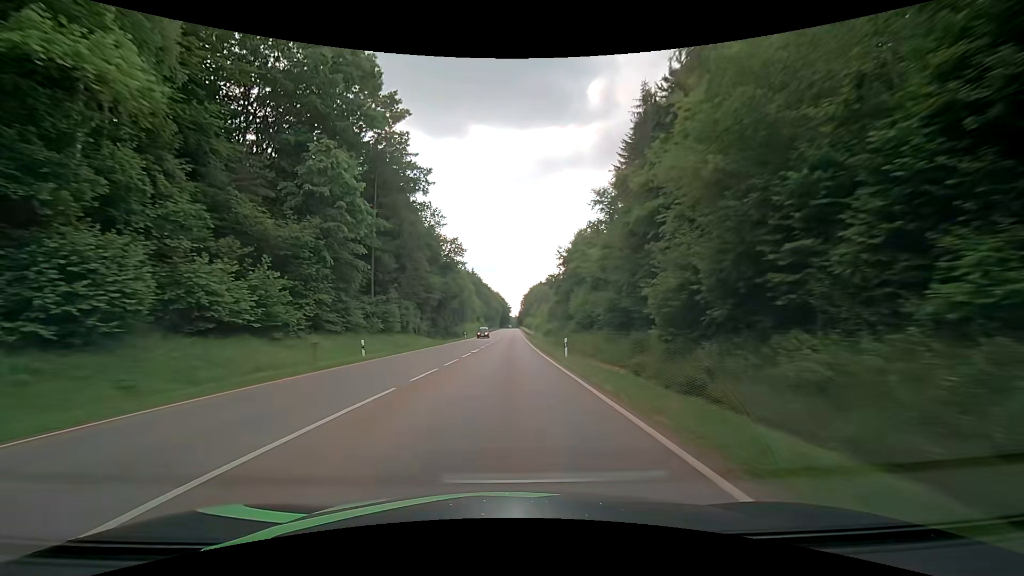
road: secondary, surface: asphalt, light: Day
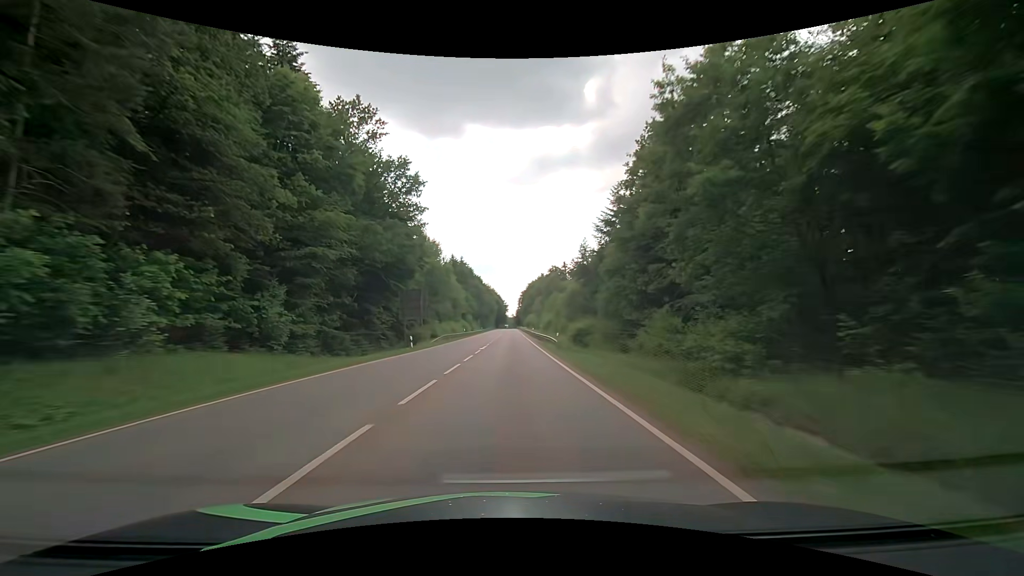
(0.0, +40.5) m; 0°
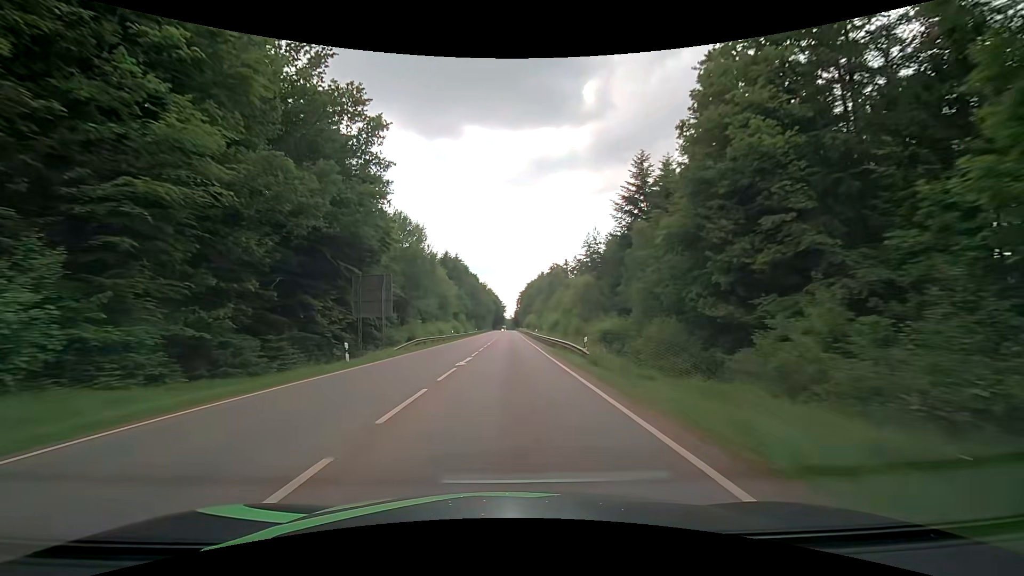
(0.0, +13.7) m; 0°
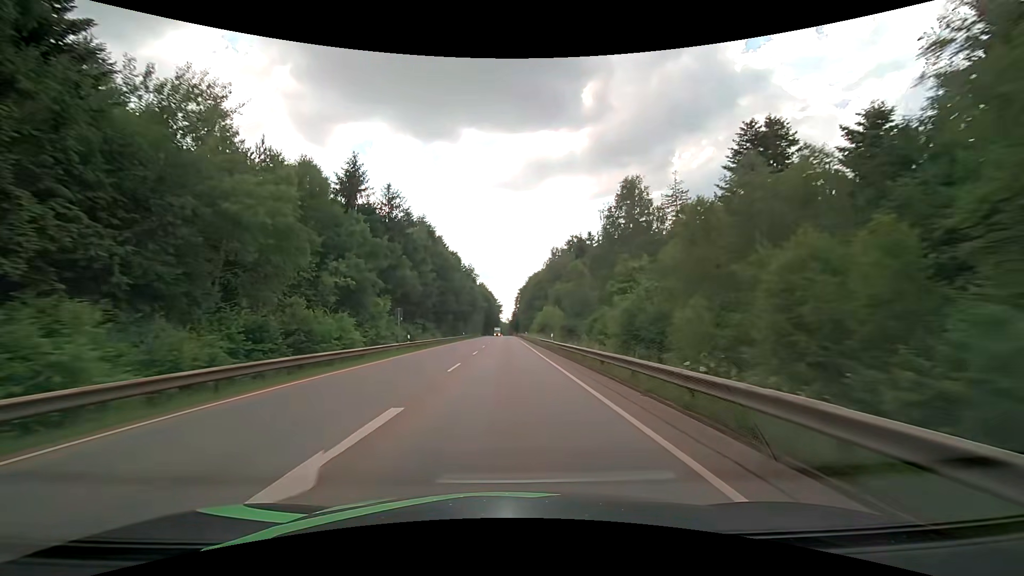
(+0.3, +69.3) m; 0°
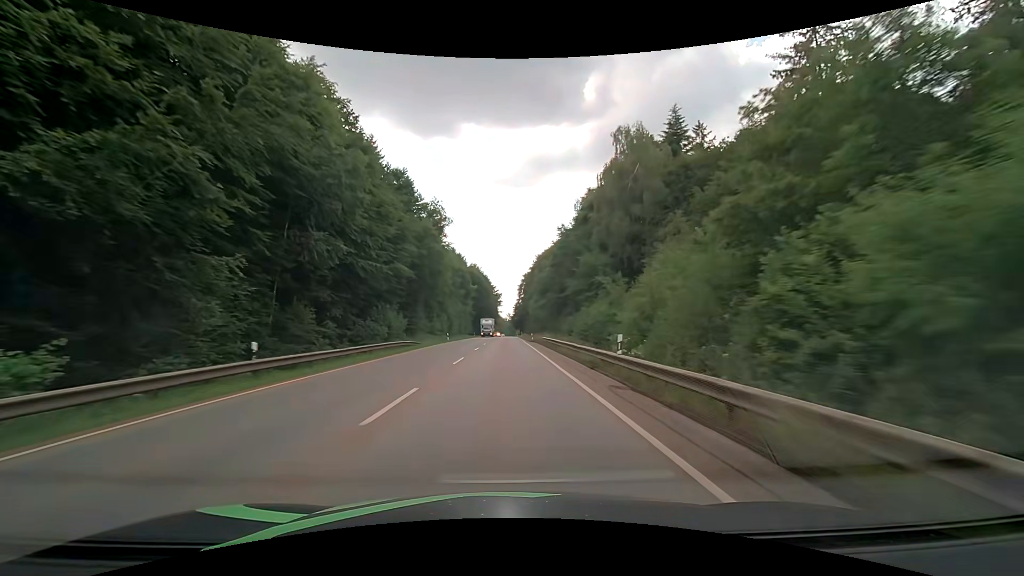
(+0.2, +70.2) m; 0°
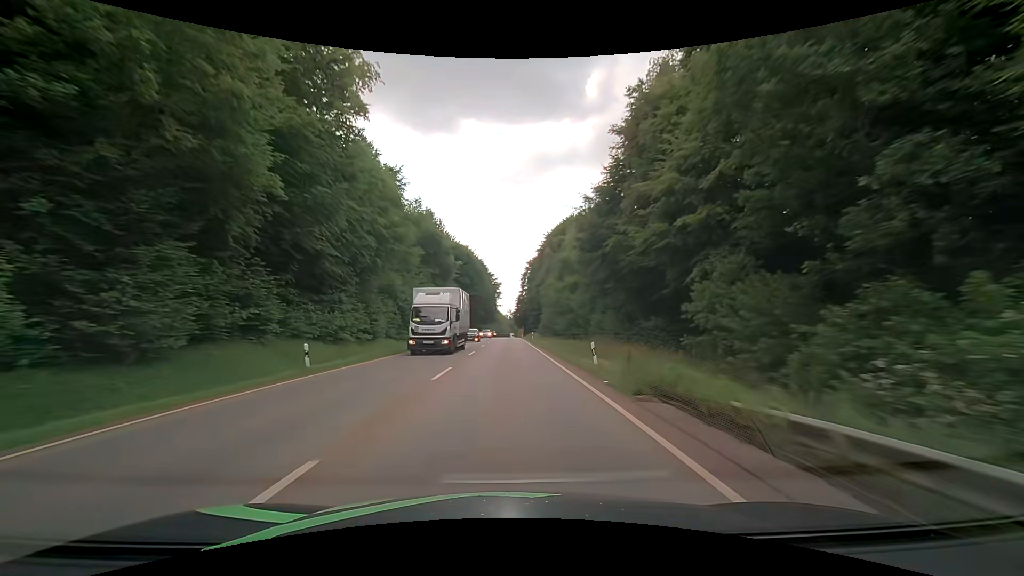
(+0.1, +42.3) m; 0°
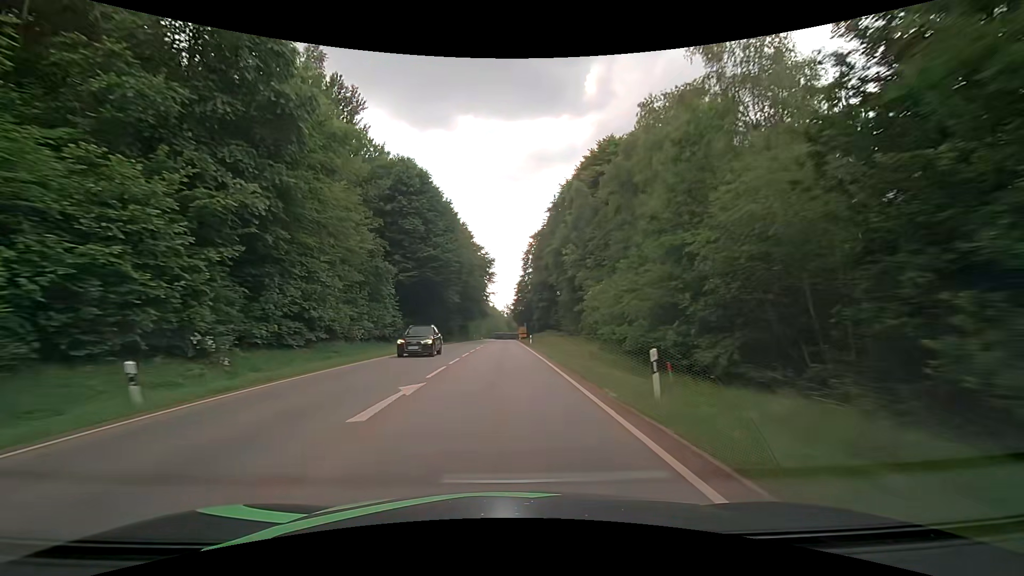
(+0.2, +53.8) m; 0°
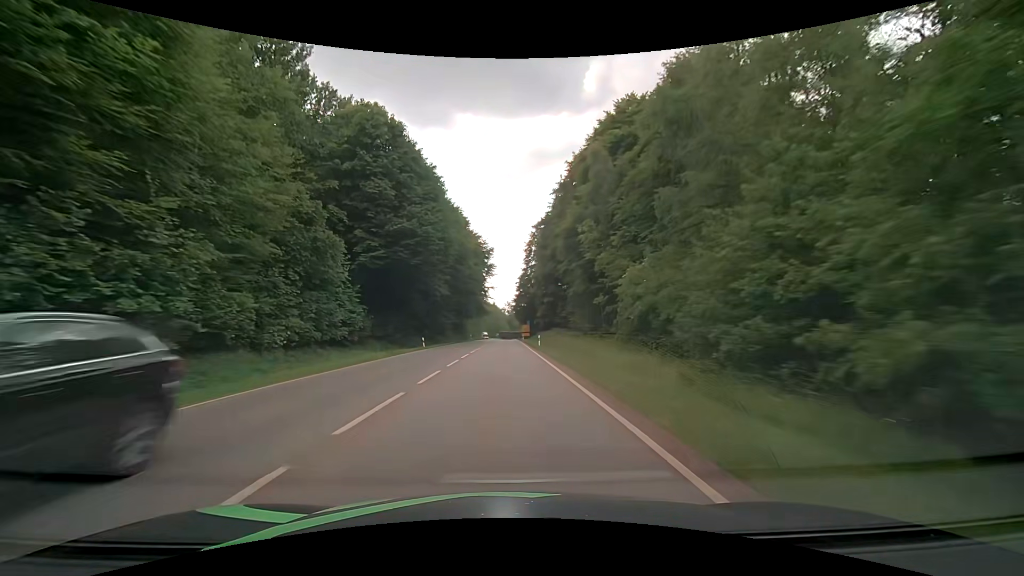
(0.0, +12.9) m; 0°
(0, +10) (0, +20) (0, +30) (0, +40) (0, +50) (0, +60) (0, +70) (0, +80) (0, +90) (0, +100) m
